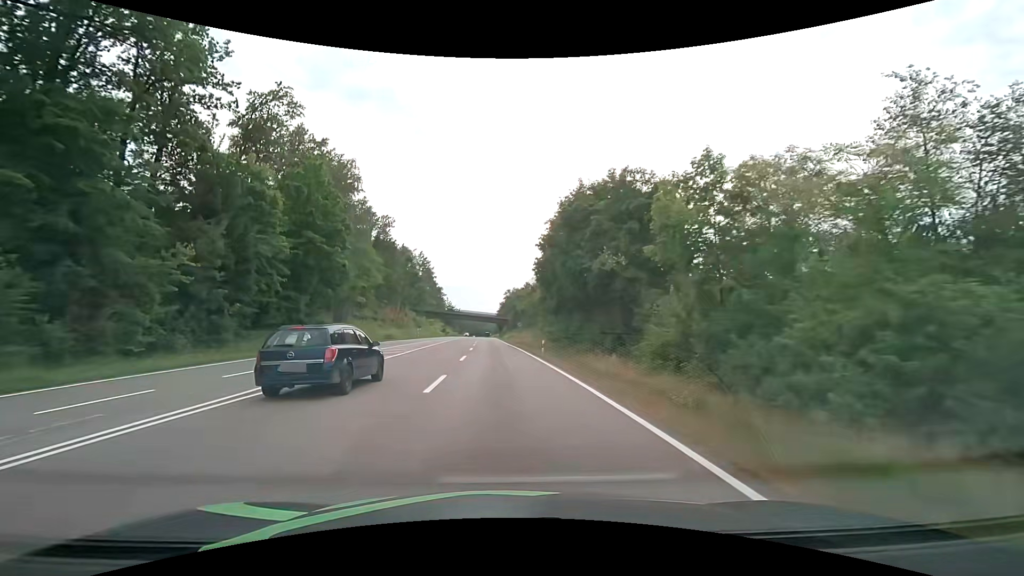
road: secondary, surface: asphalt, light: Day
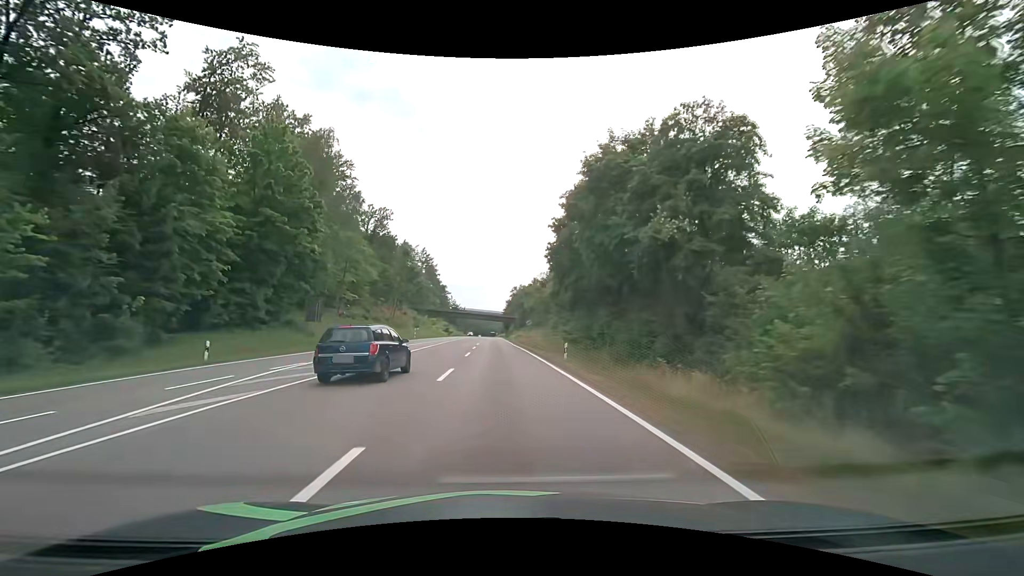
(-0.1, +9.2) m; 0°
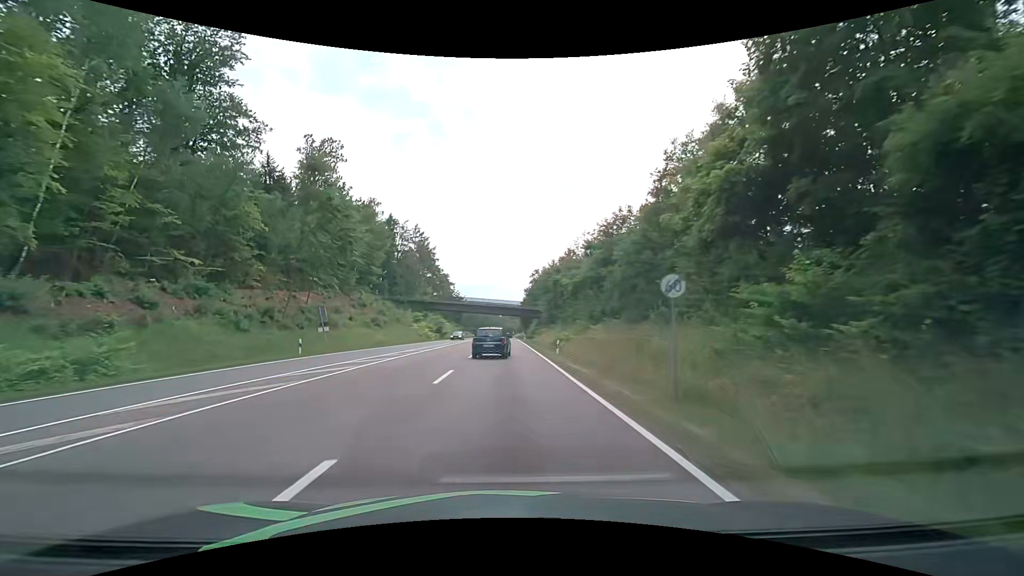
(-1.3, +47.7) m; -2°
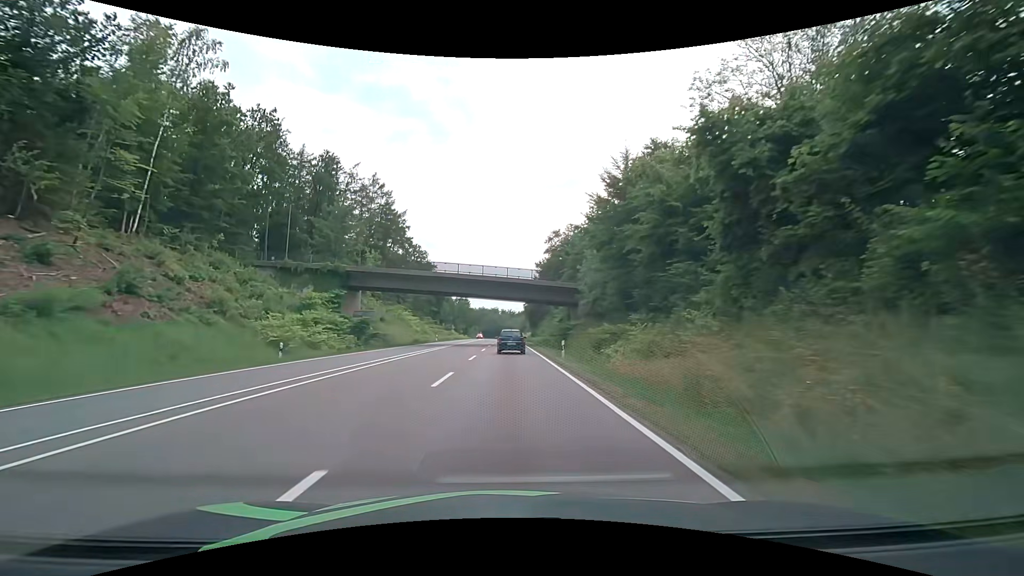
(-0.5, +51.9) m; 0°
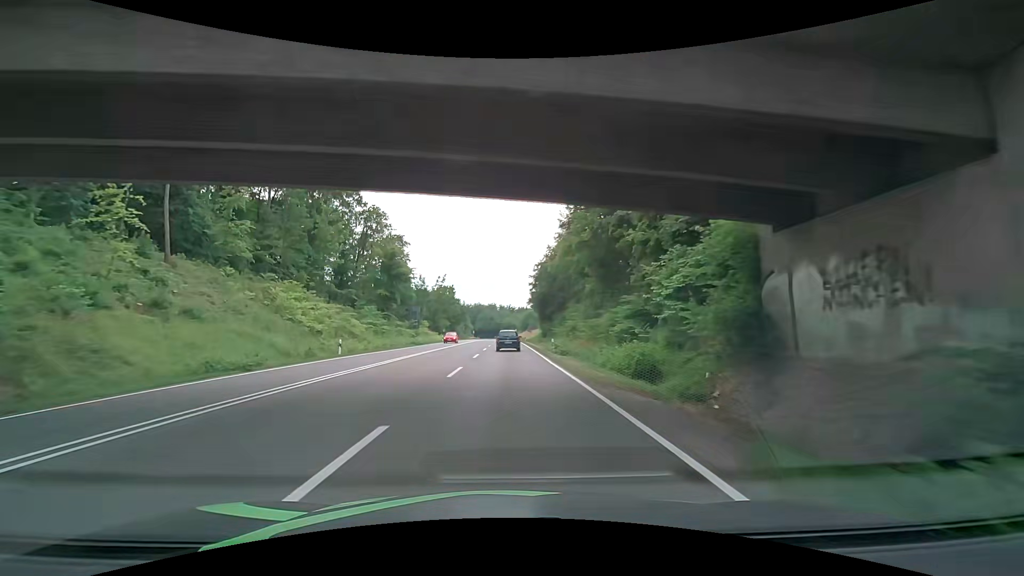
(+0.1, +43.8) m; 0°
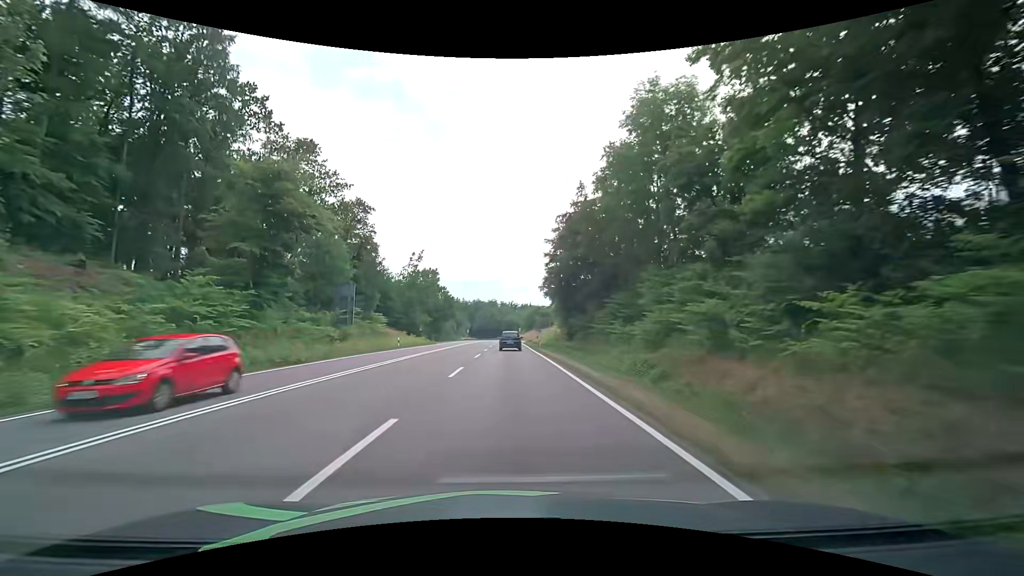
(-0.2, +34.2) m; -1°
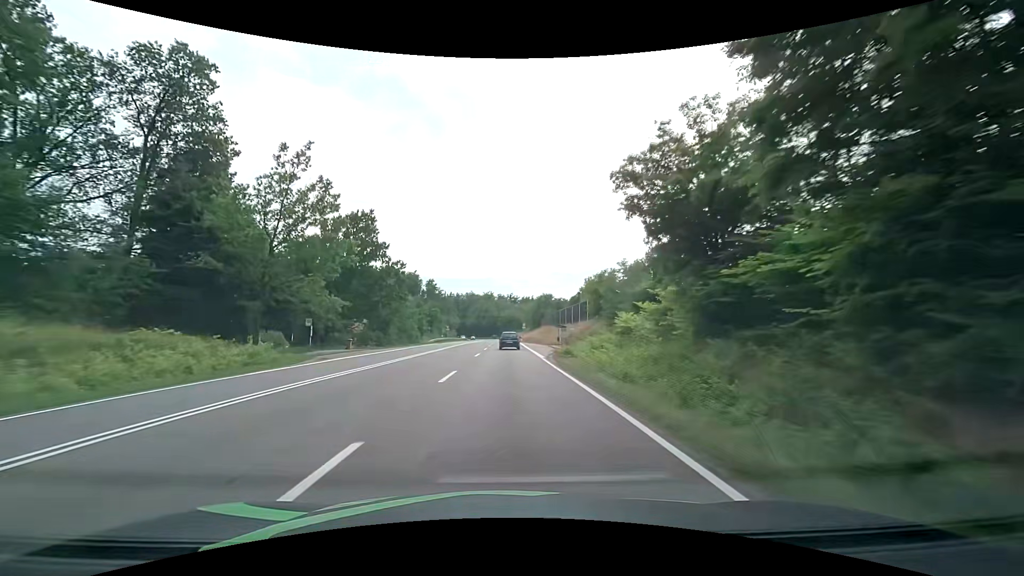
(+0.4, +48.0) m; +1°
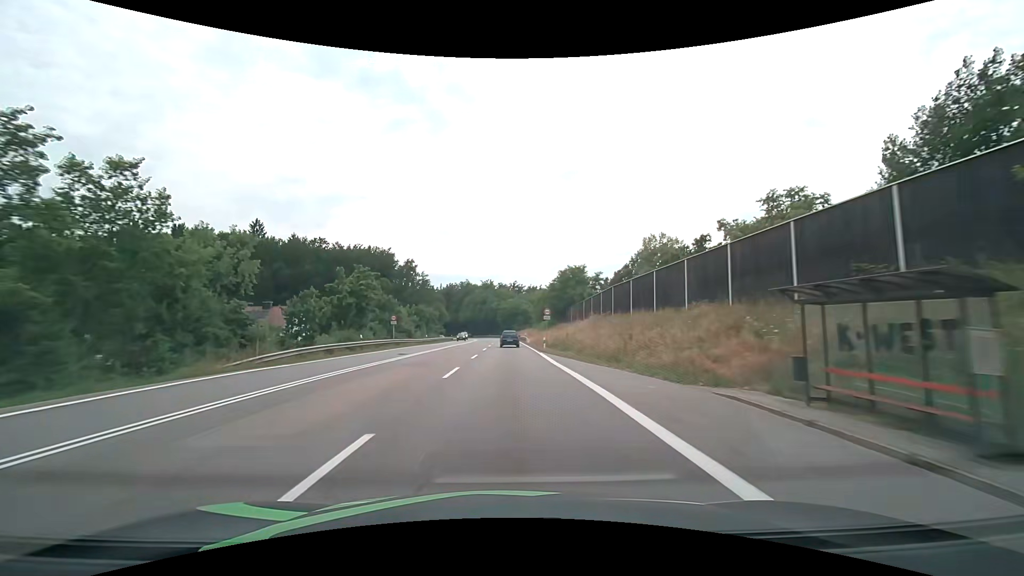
(-0.1, +50.9) m; 0°
(0, +10) (0, +20) (0, +30) (0, +40) (0, +50) (0, +60) (0, +70) (0, +80) (0, +90) (-1, +100) m
